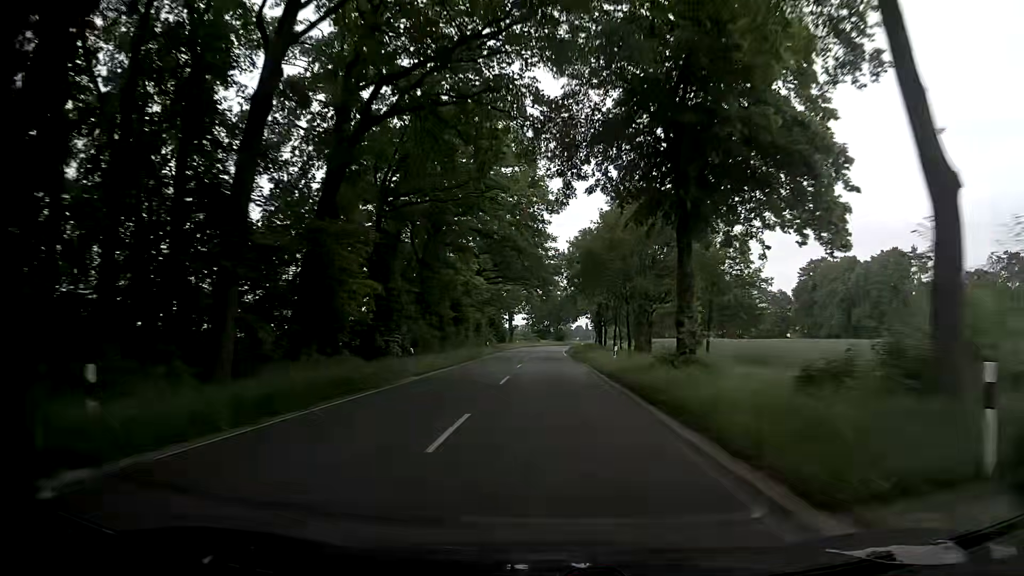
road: secondary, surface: asphalt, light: Day
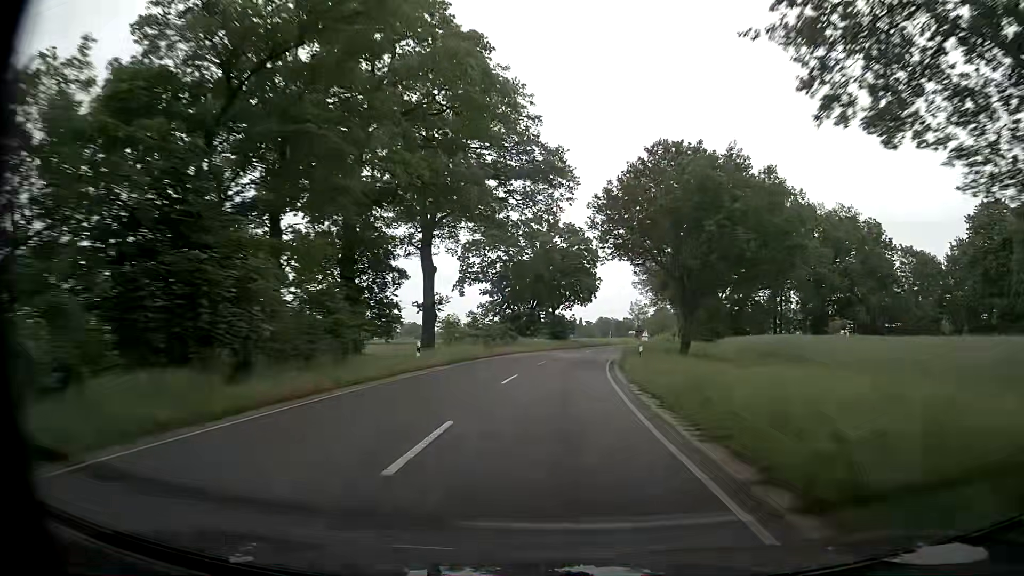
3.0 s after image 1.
(+0.3, +74.1) m; +1°
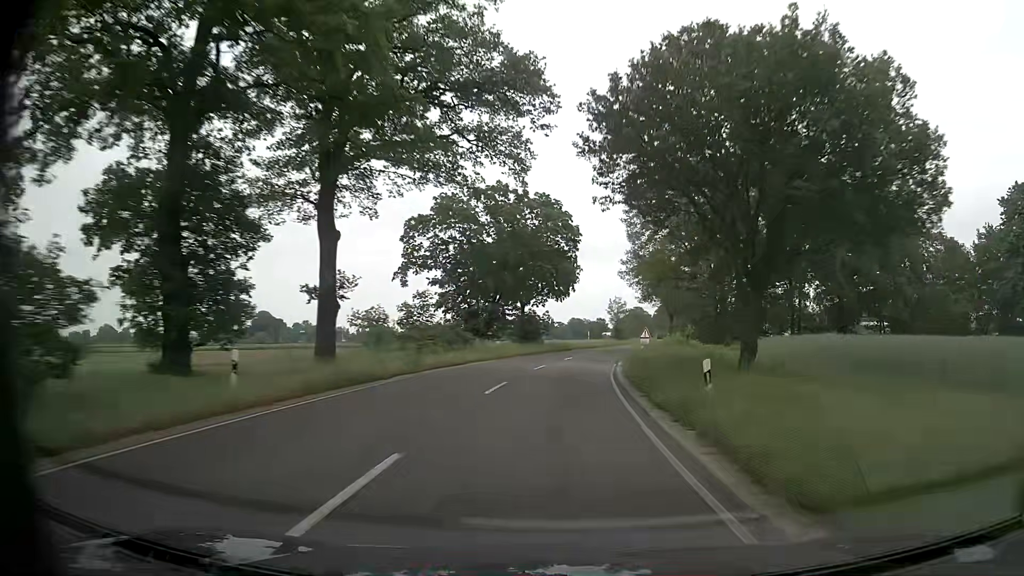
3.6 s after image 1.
(+0.3, +14.9) m; +2°
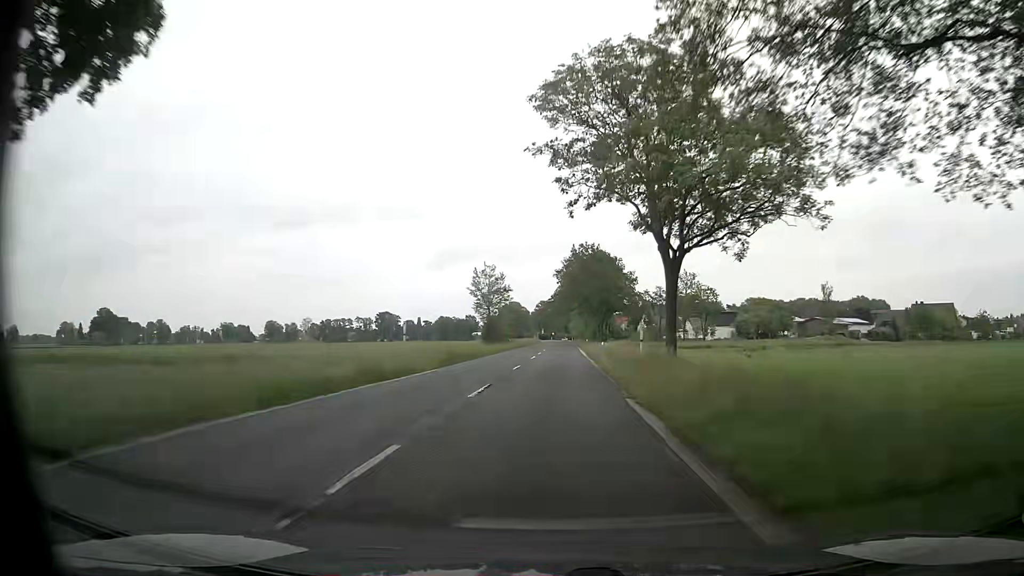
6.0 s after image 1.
(+6.2, +60.4) m; +10°
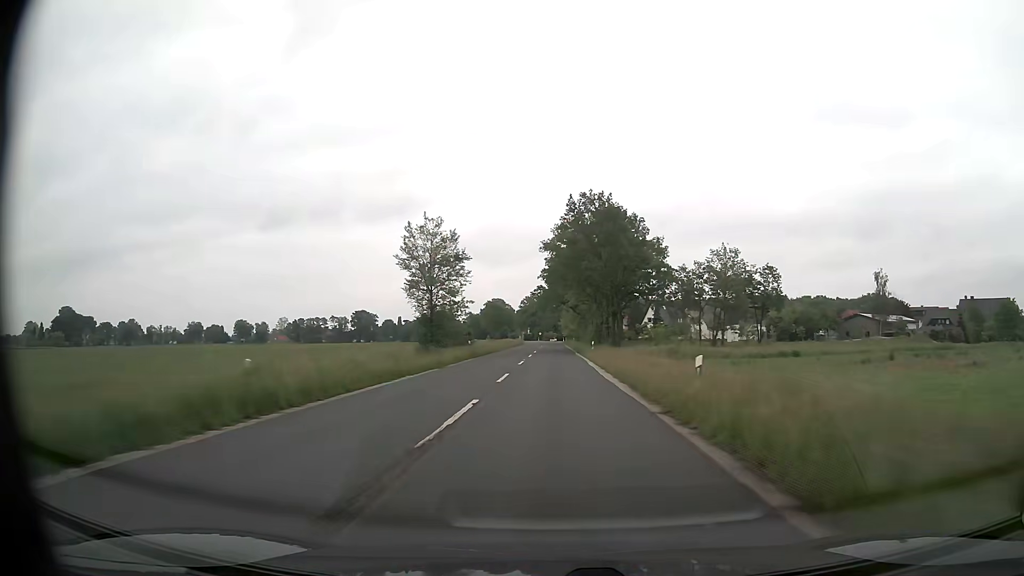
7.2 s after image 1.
(+0.4, +30.8) m; +1°
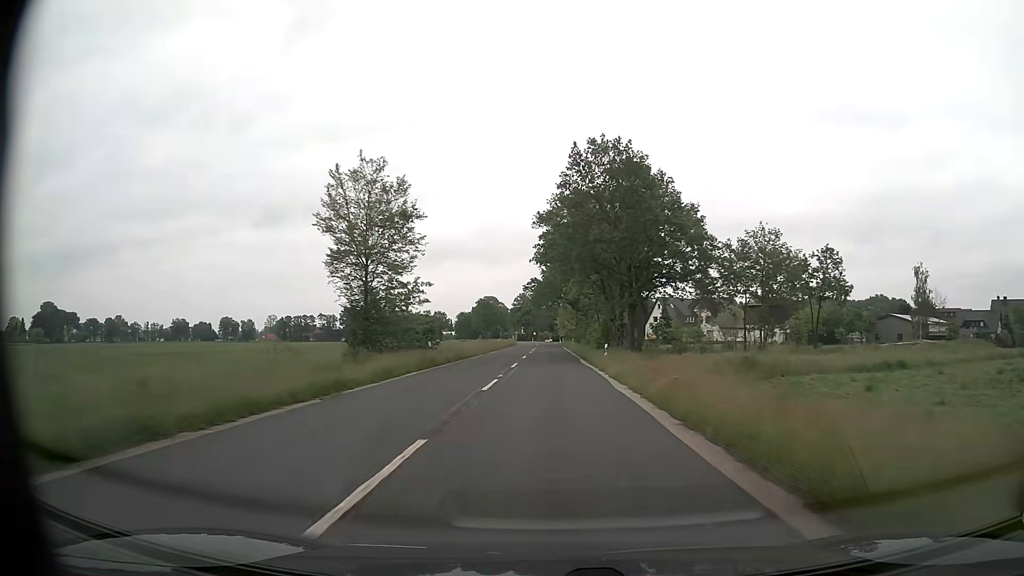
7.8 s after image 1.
(+0.1, +15.5) m; 0°
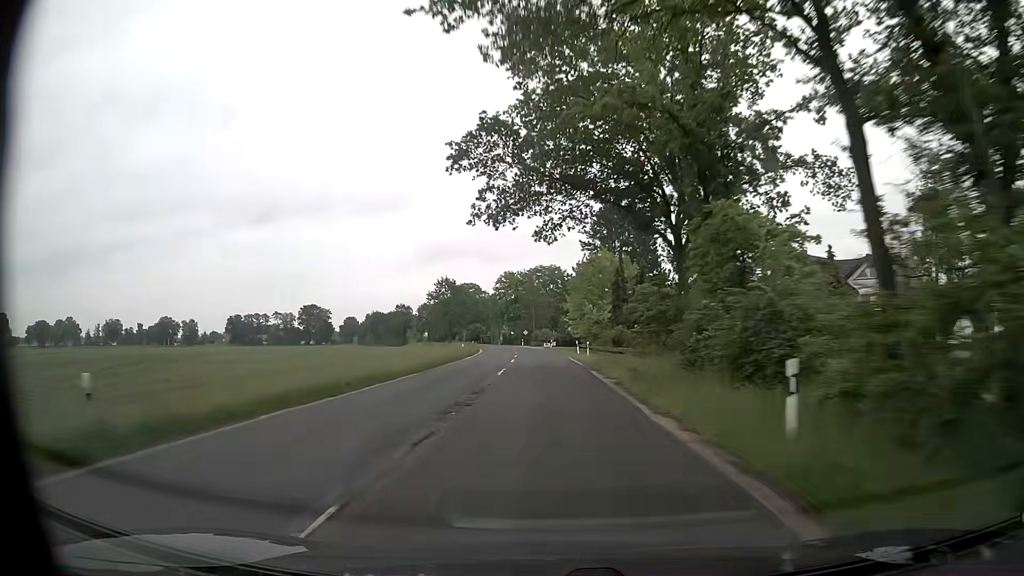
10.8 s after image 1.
(+0.1, +77.8) m; 0°
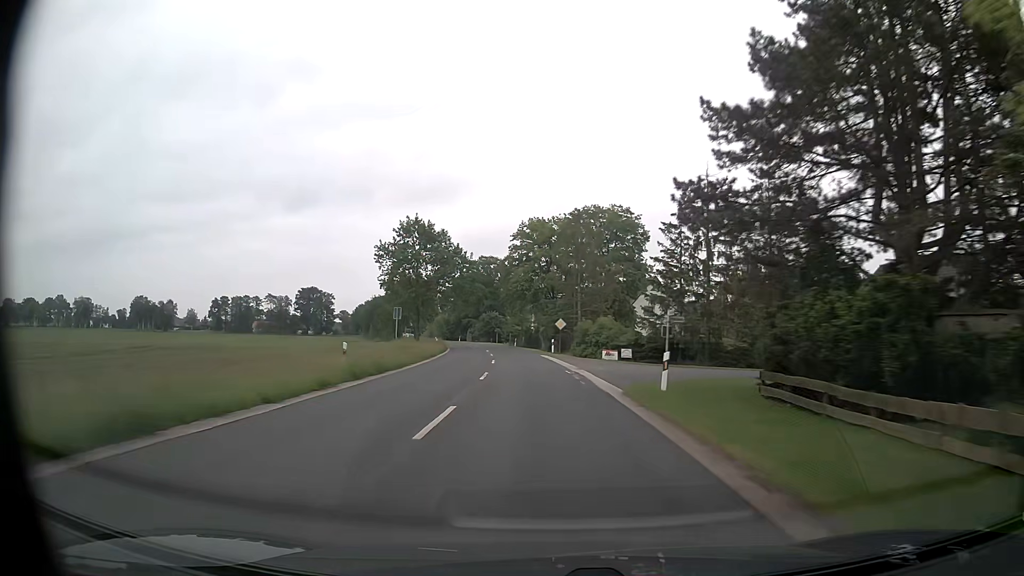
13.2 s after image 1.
(-1.4, +62.6) m; -3°
(0, +10) (0, +20) (-1, +30) (-2, +40) (-3, +50) (-4, +60) (-5, +70) (-7, +80) (-9, +89) (-11, +99) m
